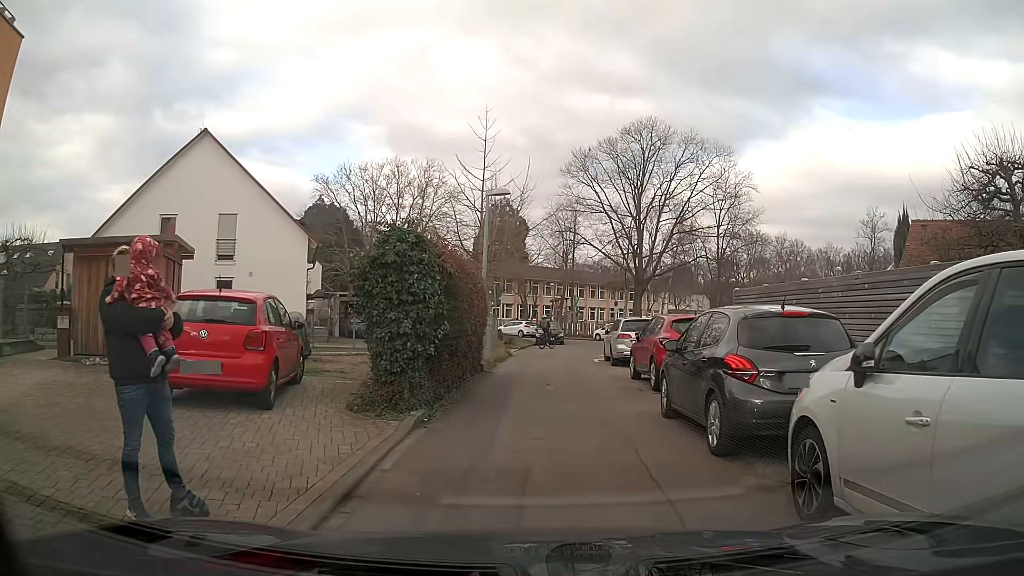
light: Day
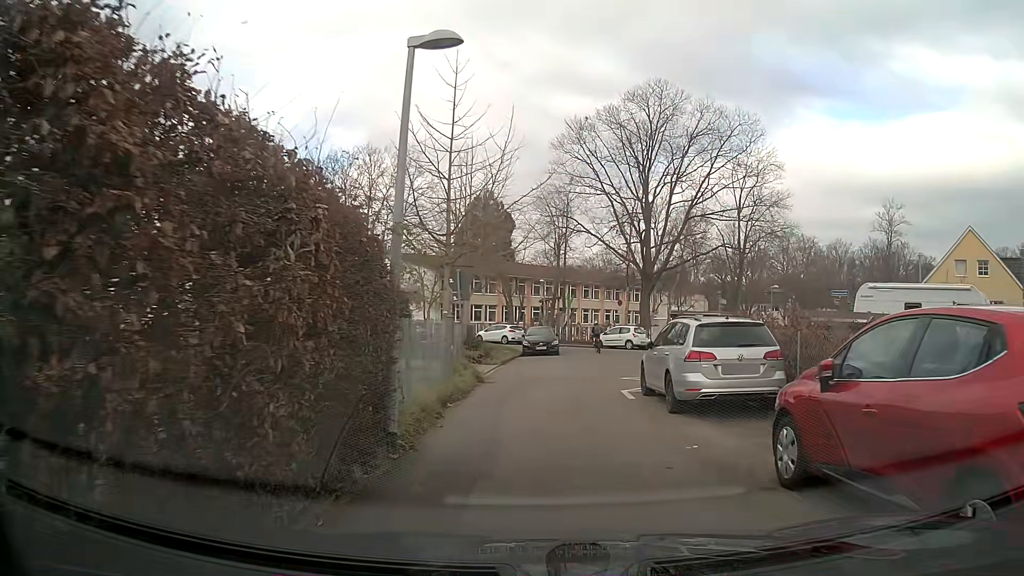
(-0.3, +10.1) m; 0°
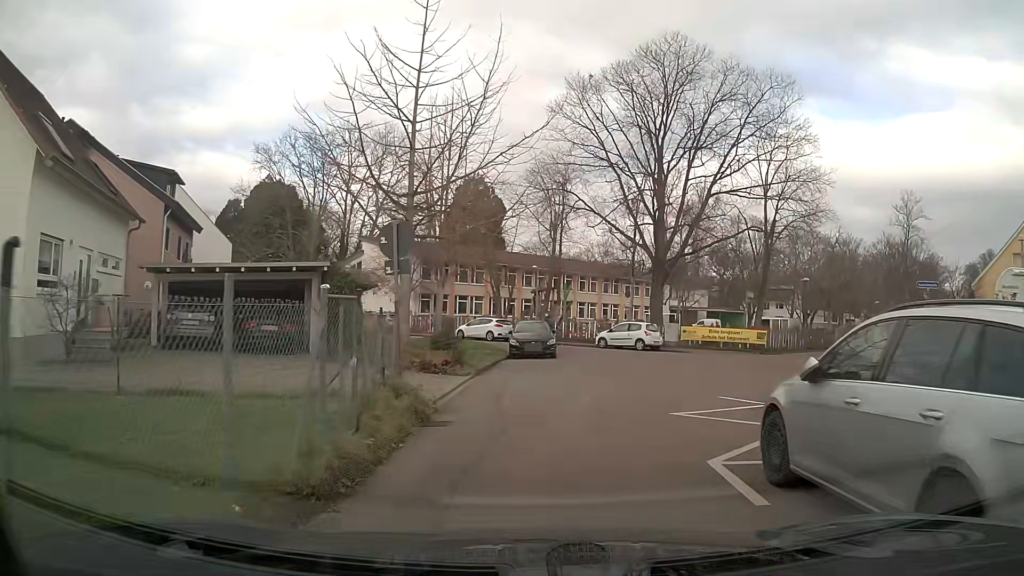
(-0.1, +7.6) m; -2°
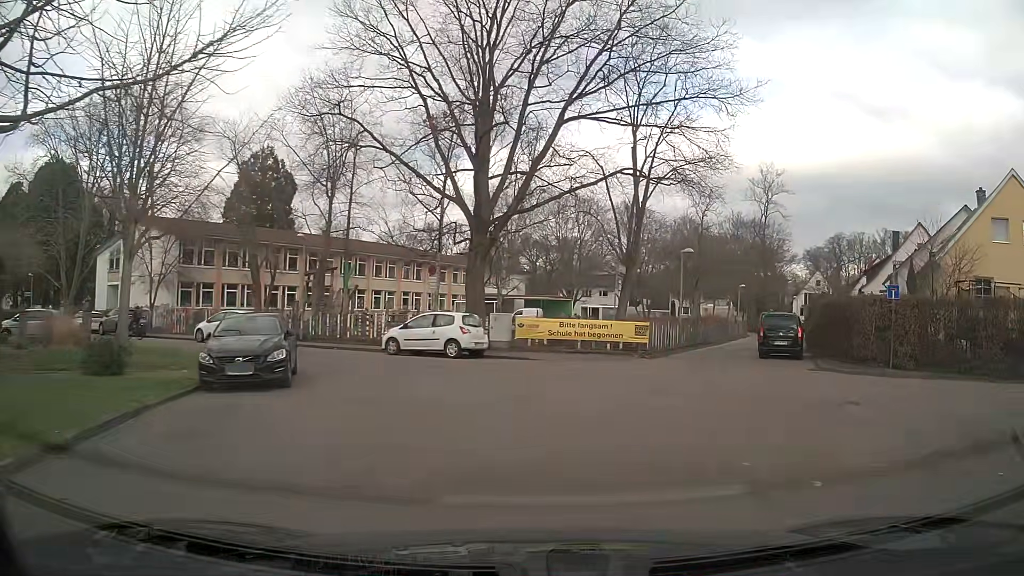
(+1.8, +13.2) m; +18°
